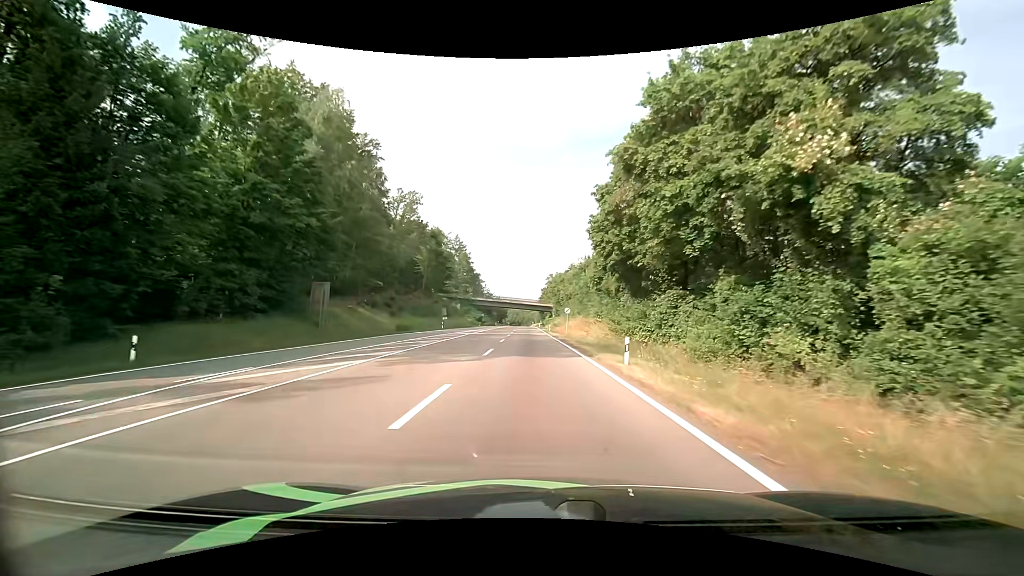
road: secondary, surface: asphalt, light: Day
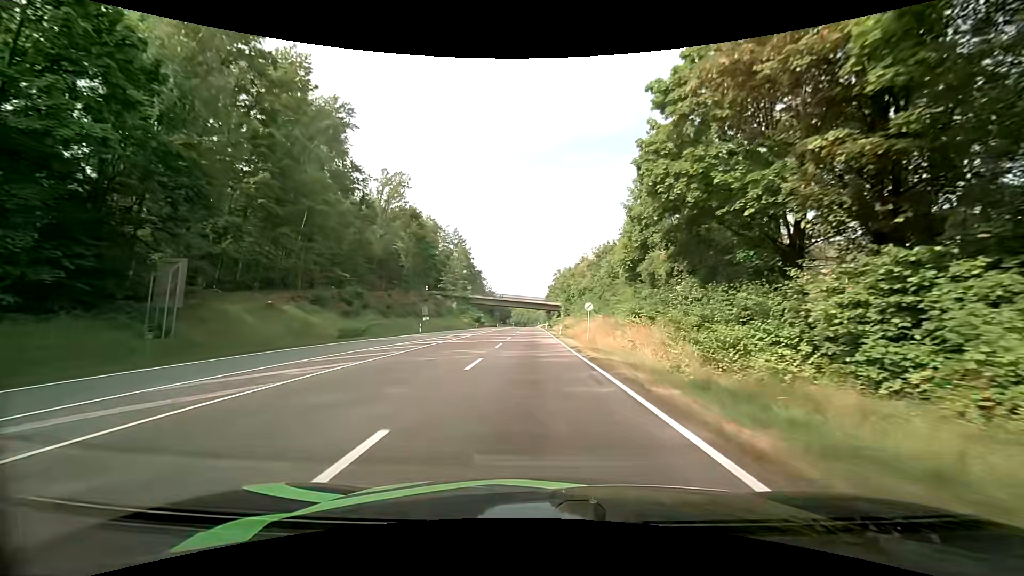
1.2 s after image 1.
(0.0, +16.7) m; -1°
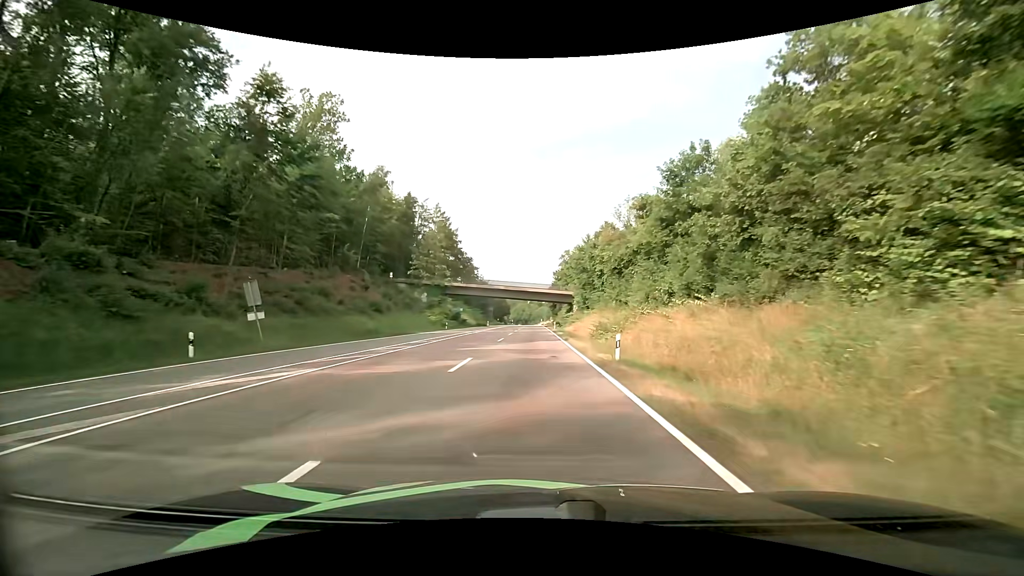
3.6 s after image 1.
(+0.1, +36.4) m; 0°
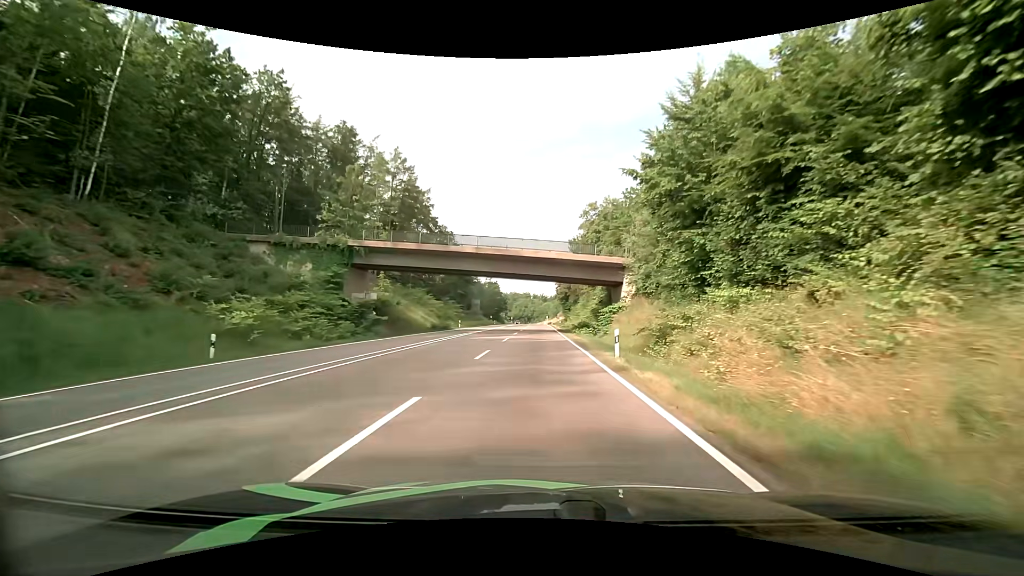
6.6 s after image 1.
(-0.1, +47.7) m; -1°
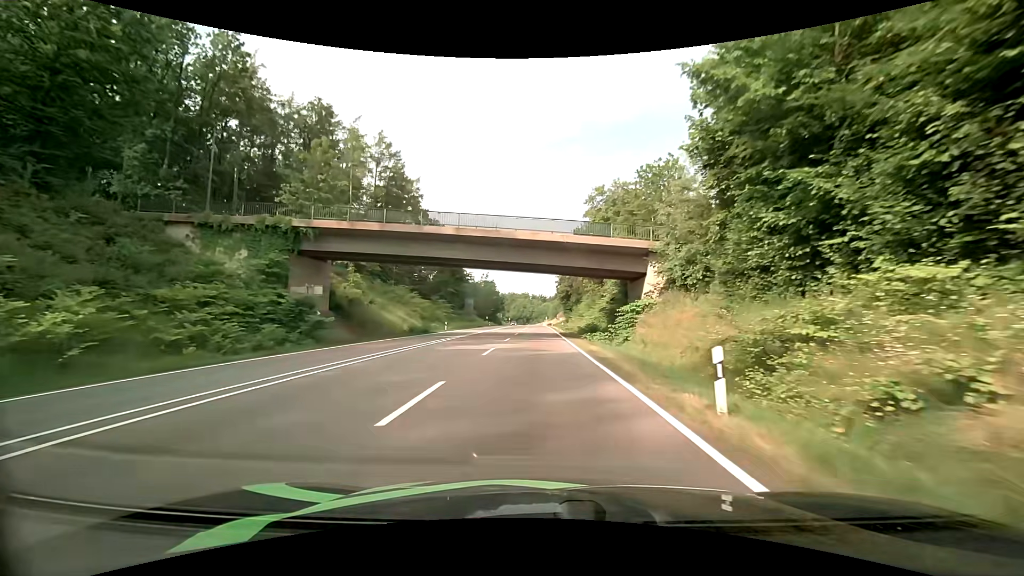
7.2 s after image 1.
(+0.1, +9.4) m; 0°
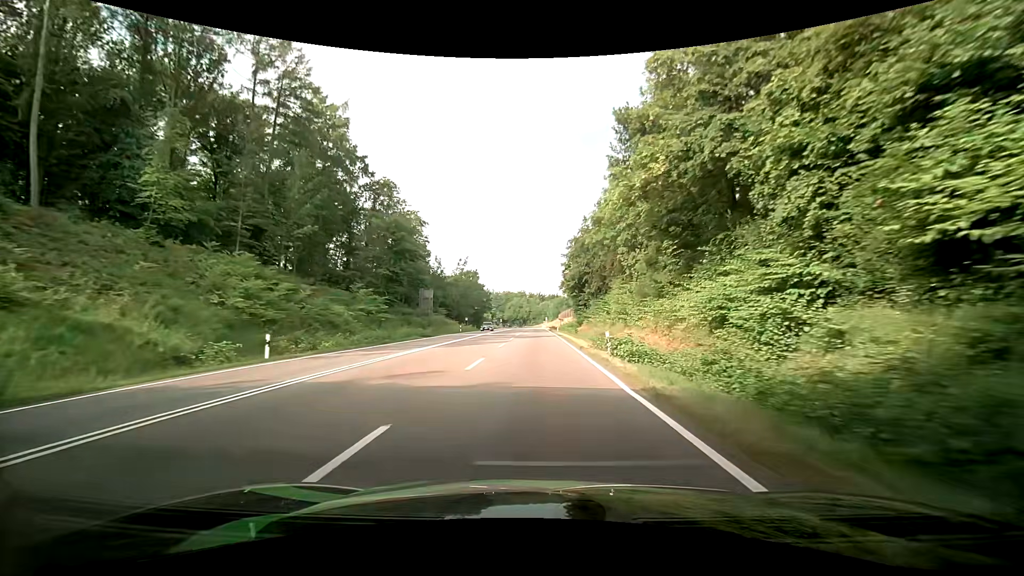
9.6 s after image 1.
(+0.2, +38.9) m; 0°
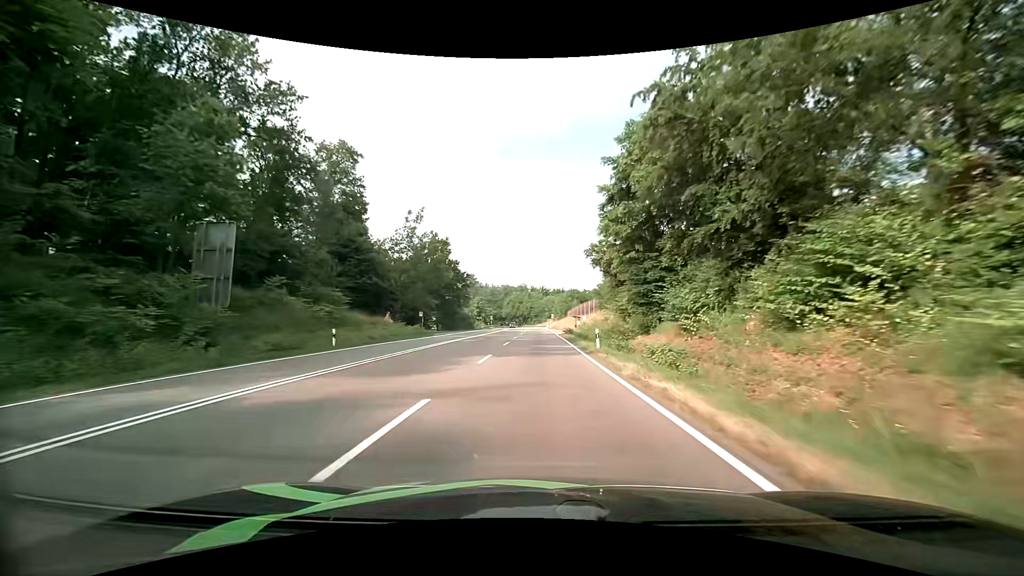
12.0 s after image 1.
(-0.3, +44.6) m; -1°
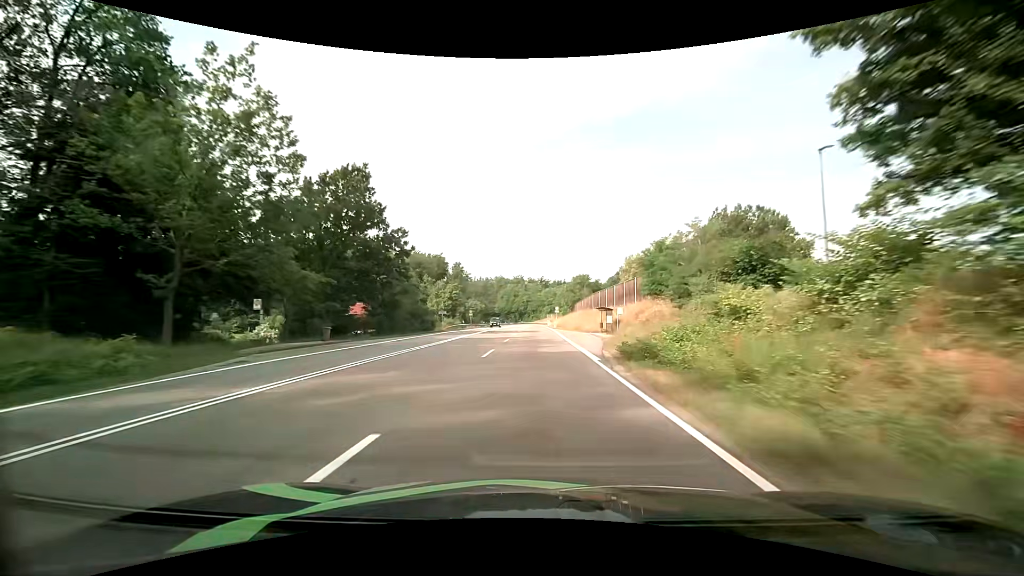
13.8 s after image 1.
(+0.6, +37.3) m; +1°
(0, +10) (0, +20) (0, +30) (0, +40) (0, +50) (-1, +60) (-1, +70) (-1, +80) (-1, +90) (-1, +100) m
